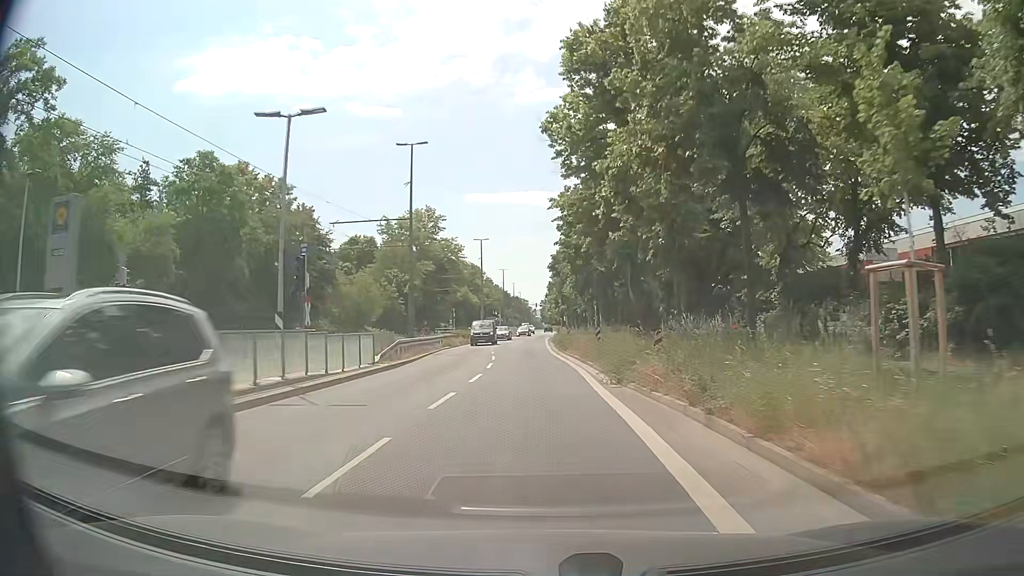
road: tertiary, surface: asphalt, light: Day
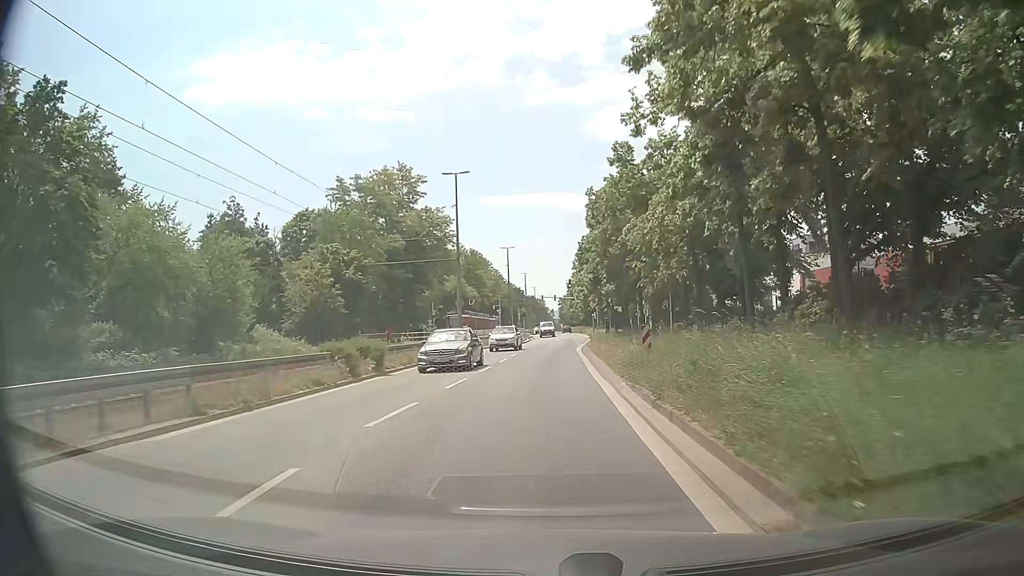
(-0.6, +37.6) m; -1°
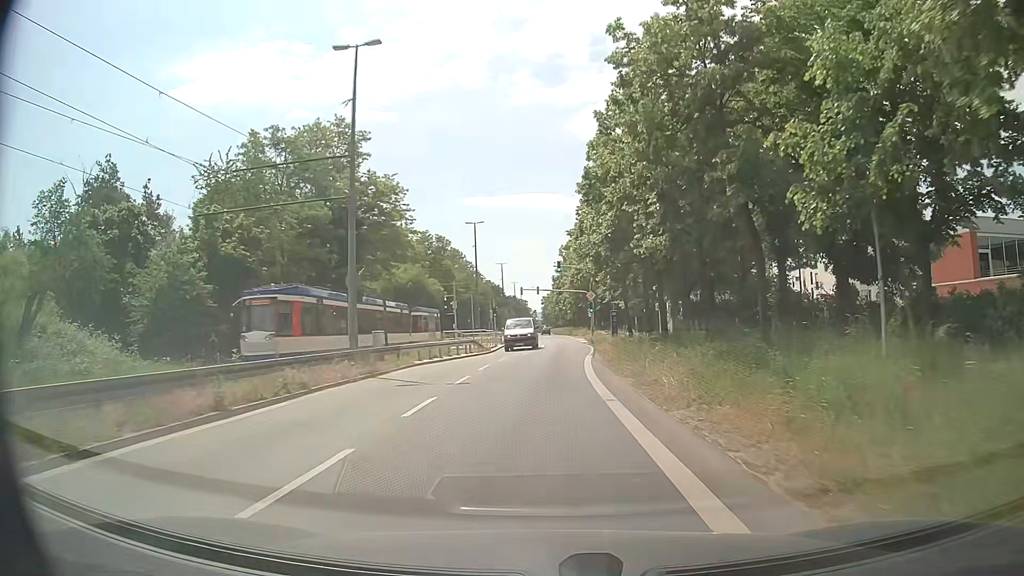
(+0.1, +22.7) m; +1°
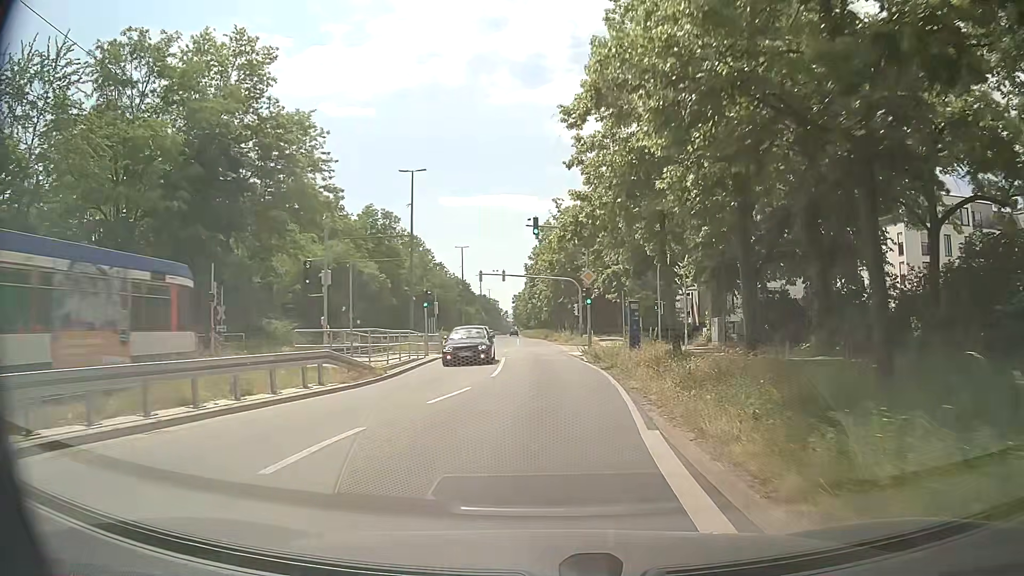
(+0.3, +22.7) m; +2°
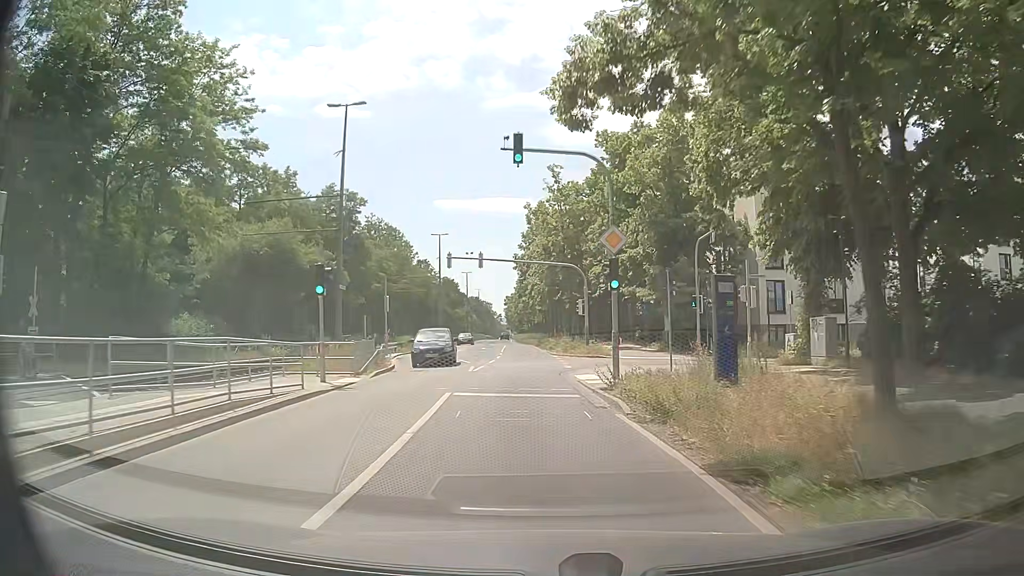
(+0.3, +15.0) m; +1°
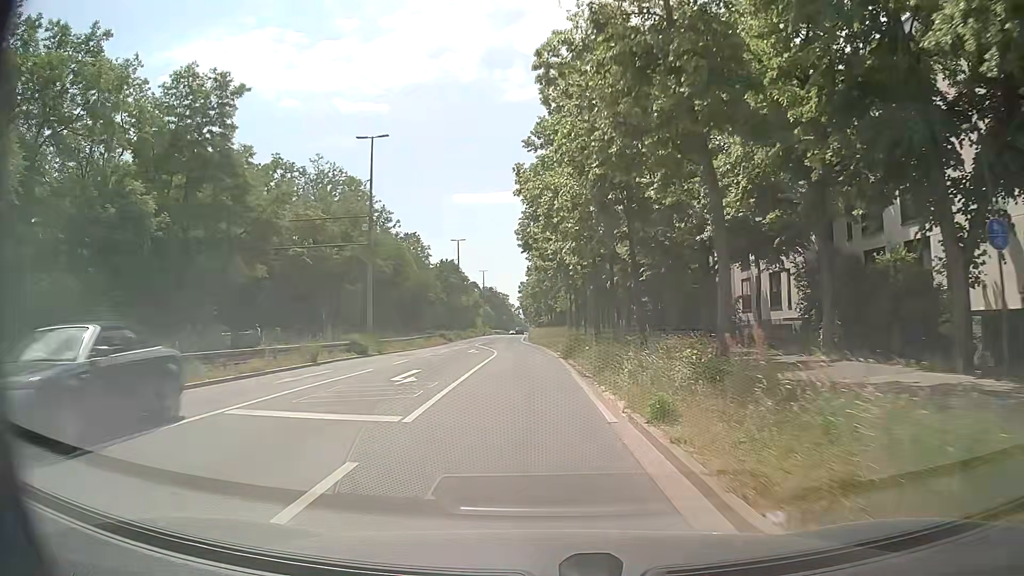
(-0.5, +37.4) m; -2°
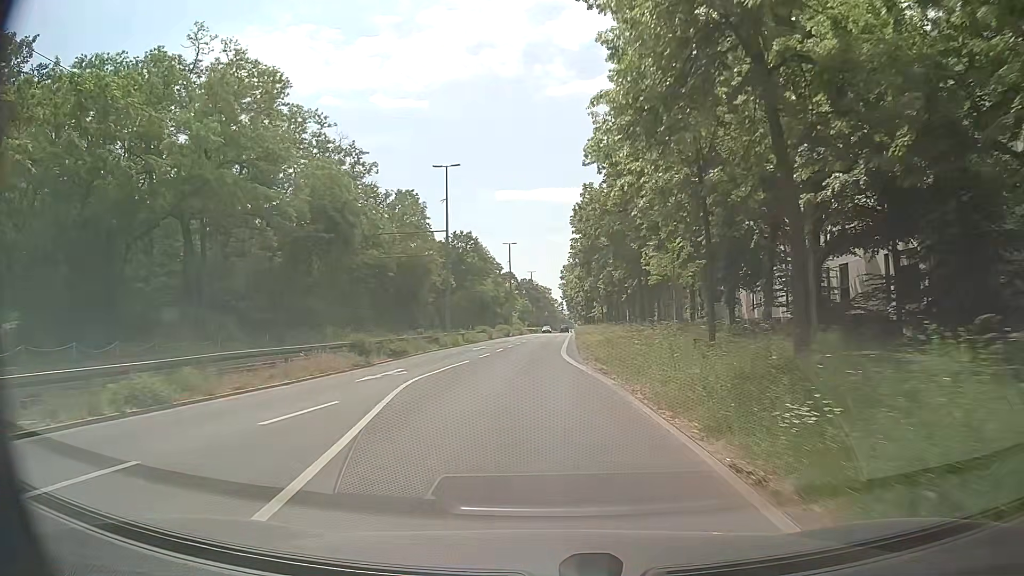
(-1.0, +38.5) m; -3°
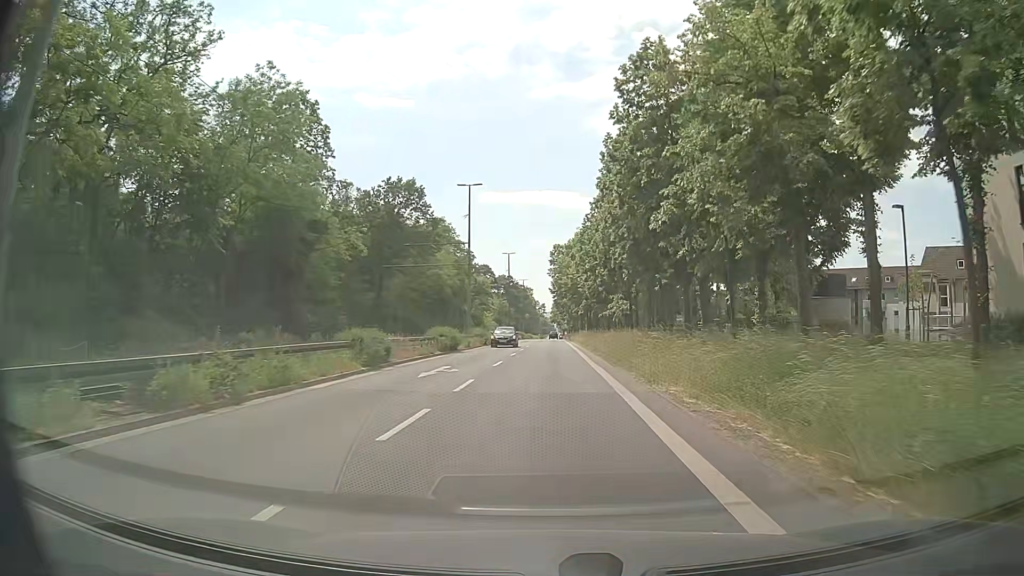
(-0.8, +39.2) m; +2°
(0, +10) (0, +20) (0, +30) (0, +40) (0, +50) (0, +60) (0, +70) (0, +80) (0, +90) (0, +100) m
